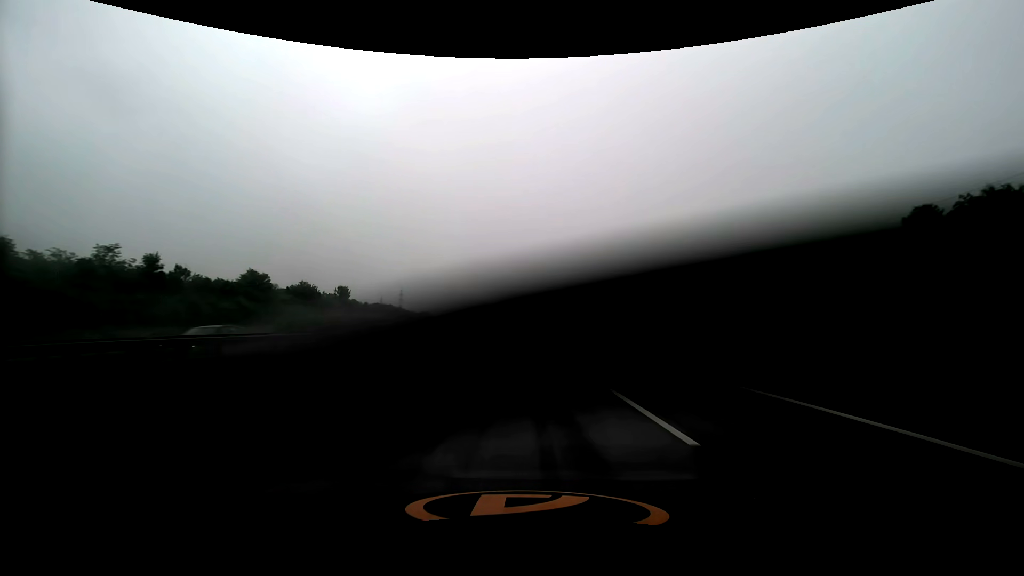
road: motorway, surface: asphalt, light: Day
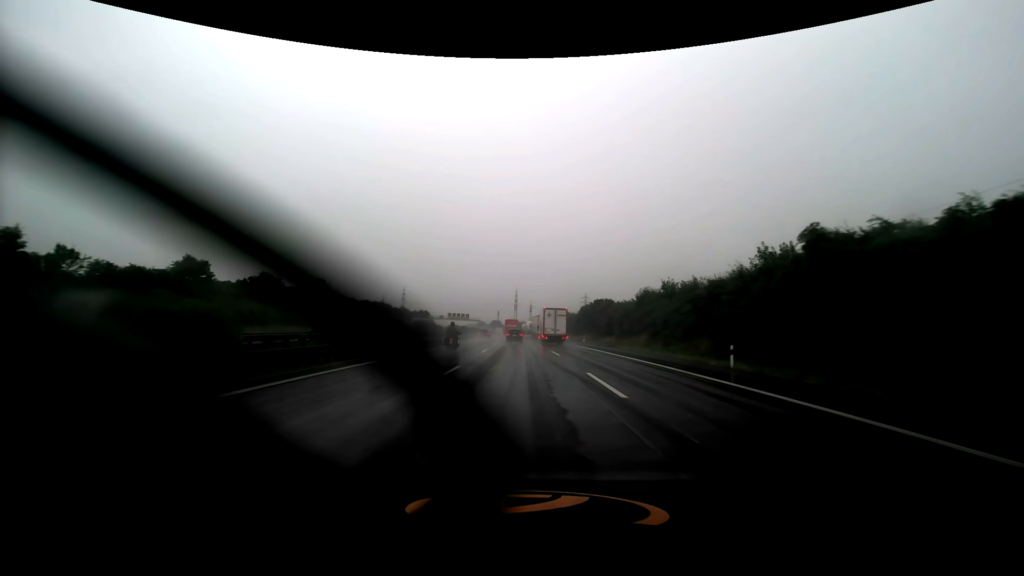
(-0.1, +13.9) m; 0°
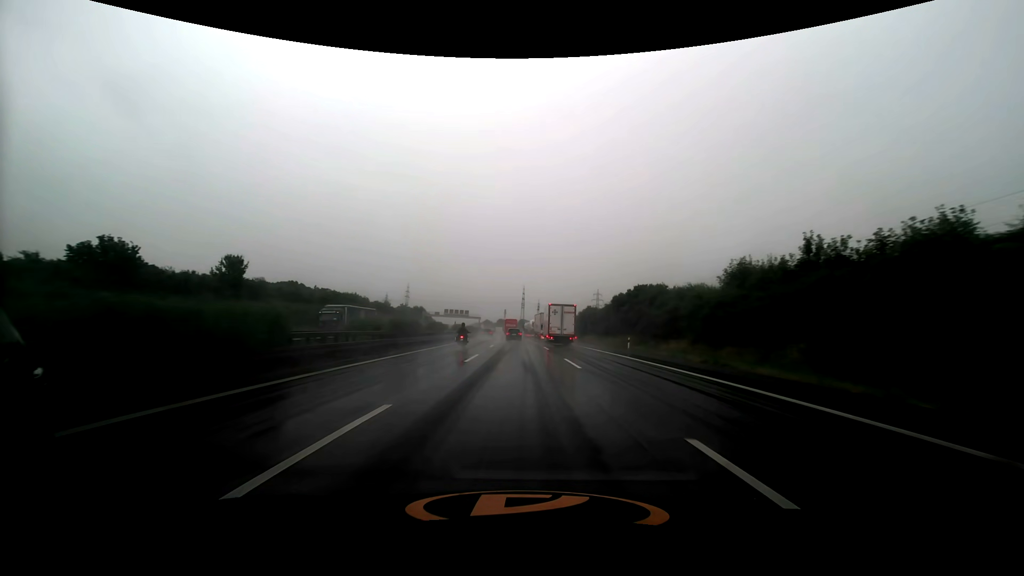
(-0.2, +28.0) m; -1°
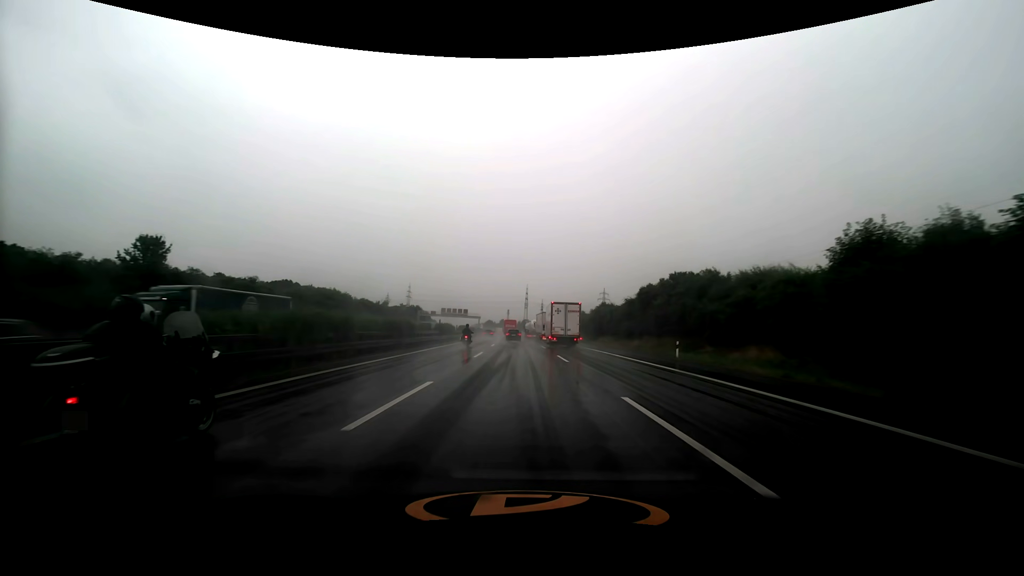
(-0.1, +14.1) m; 0°
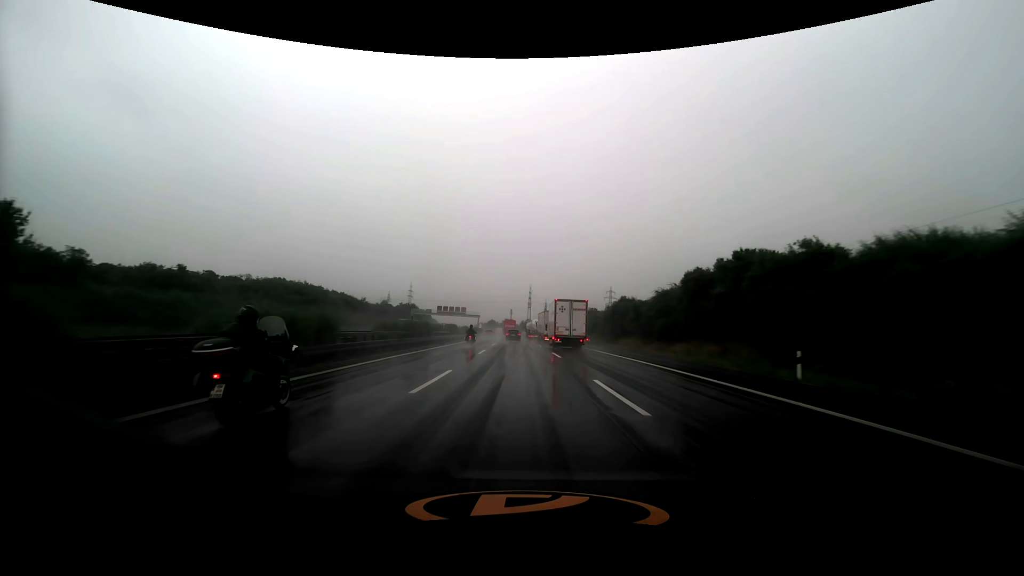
(-0.1, +14.2) m; 0°
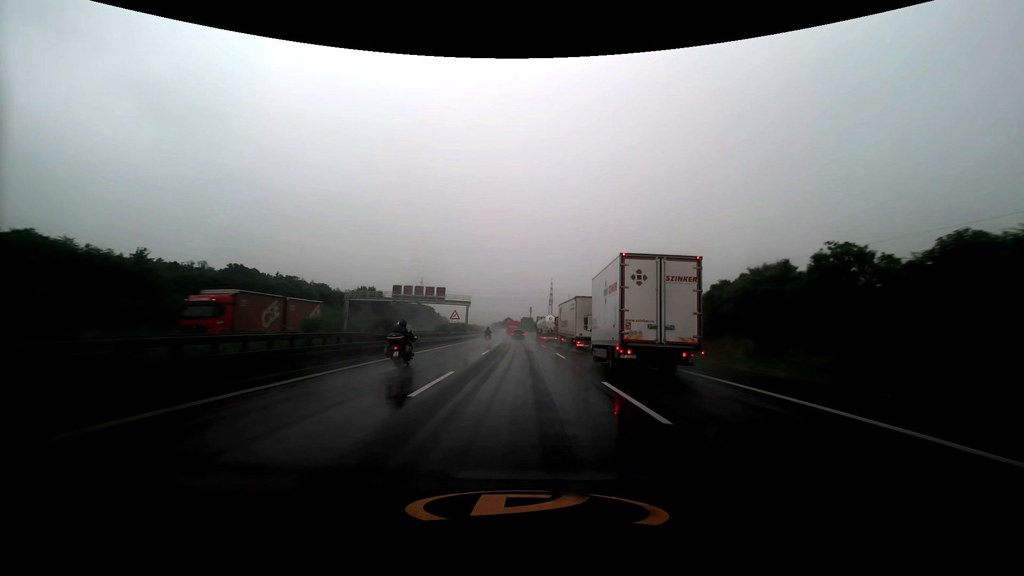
(-1.5, +73.1) m; -2°
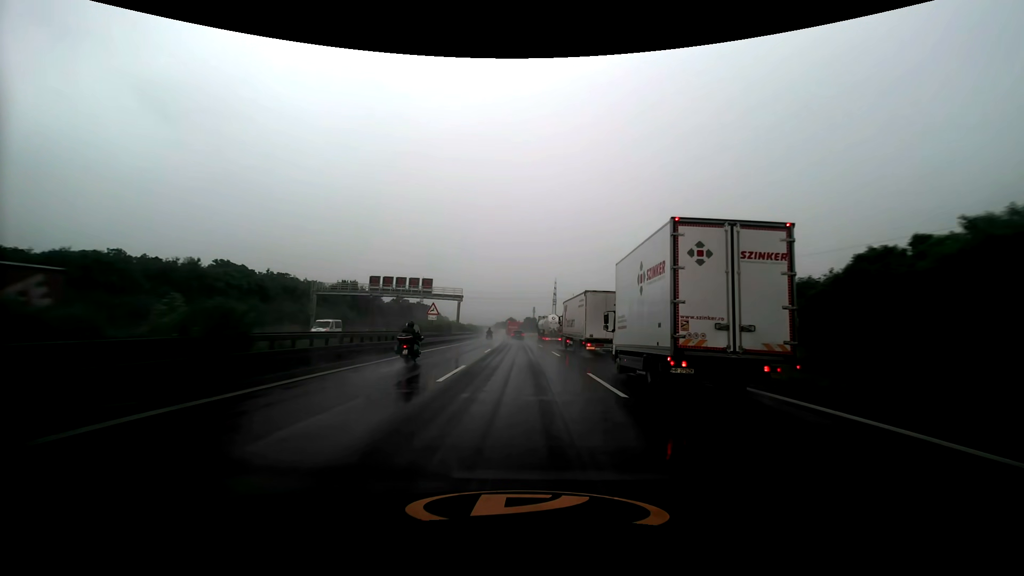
(-0.1, +15.0) m; 0°
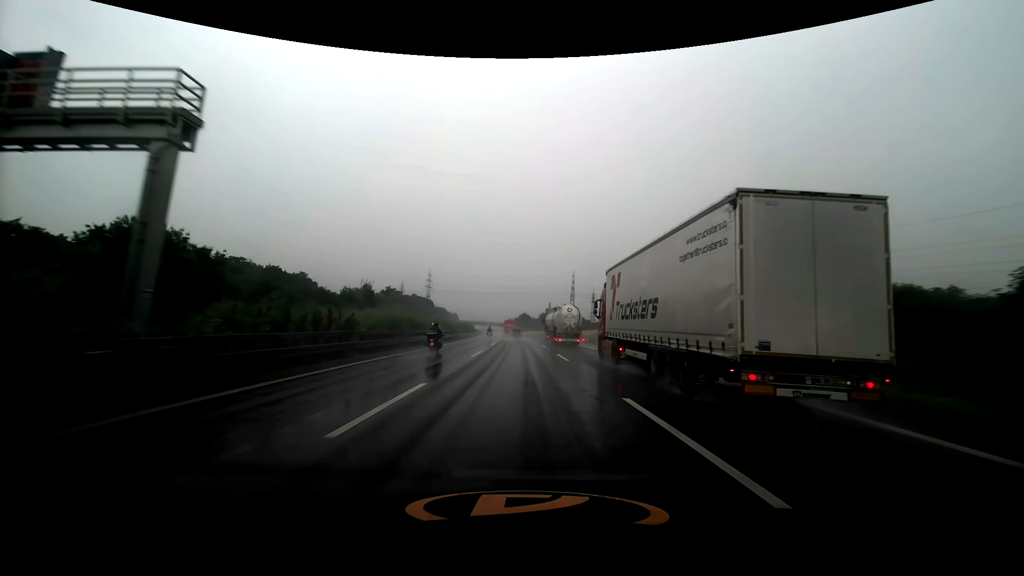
(-0.8, +61.0) m; -2°
(0, +10) (0, +20) (0, +30) (-1, +40) (-1, +50) (-1, +60) (-1, +70) (-2, +80) (-2, +90) (-3, +100) m
